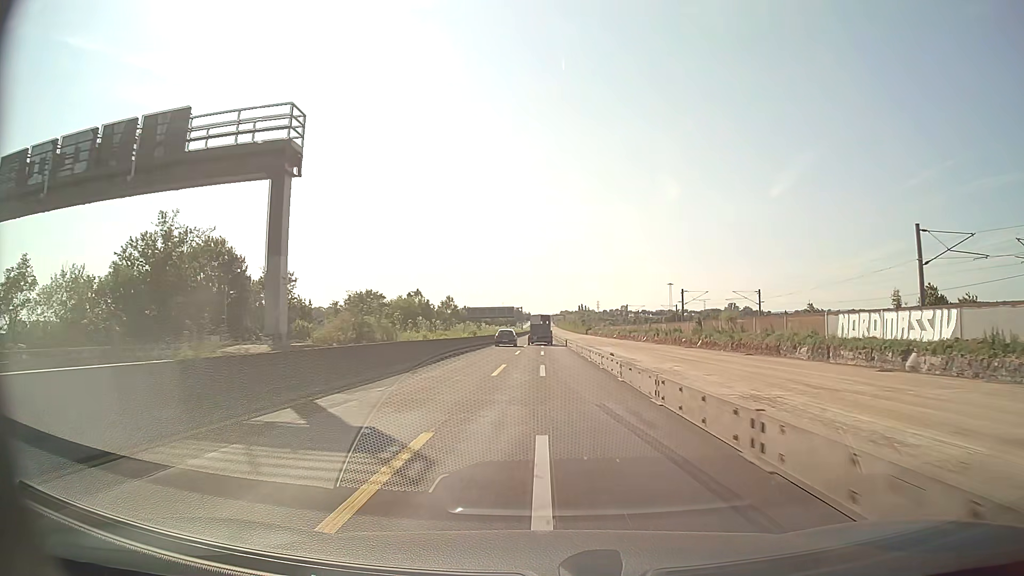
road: motorway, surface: asphalt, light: Day
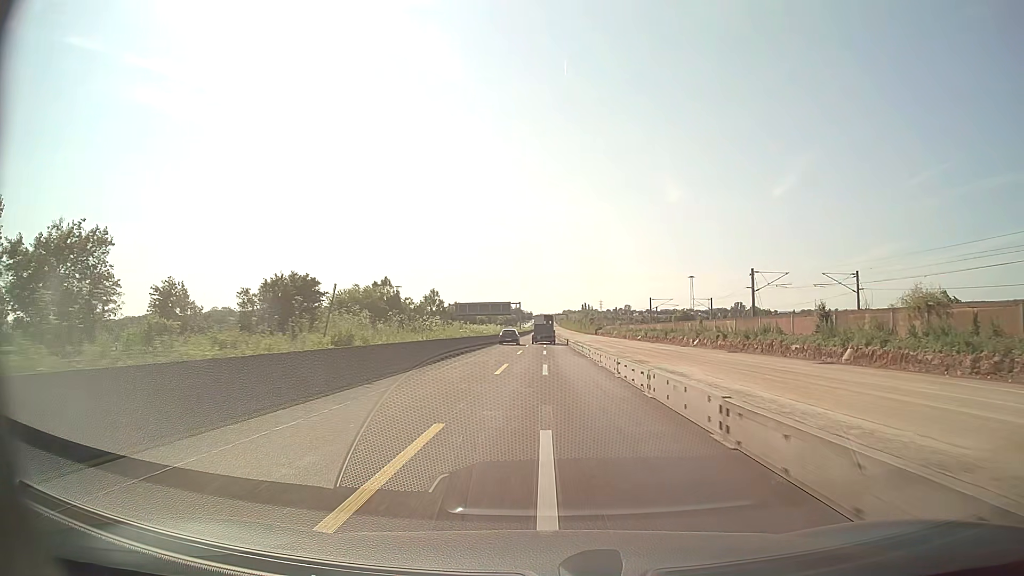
(-0.1, +34.6) m; 0°
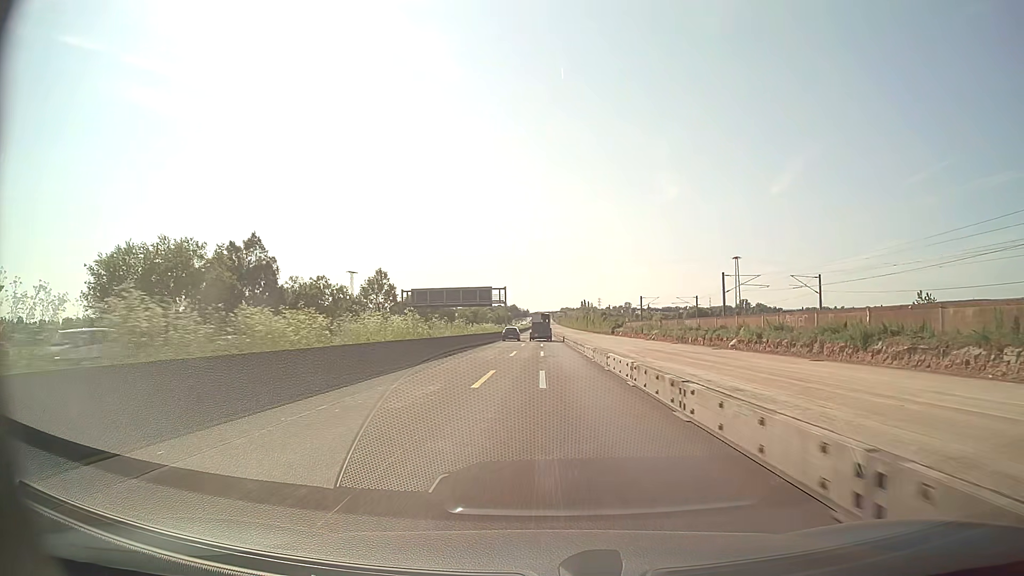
(+0.1, +57.8) m; 0°
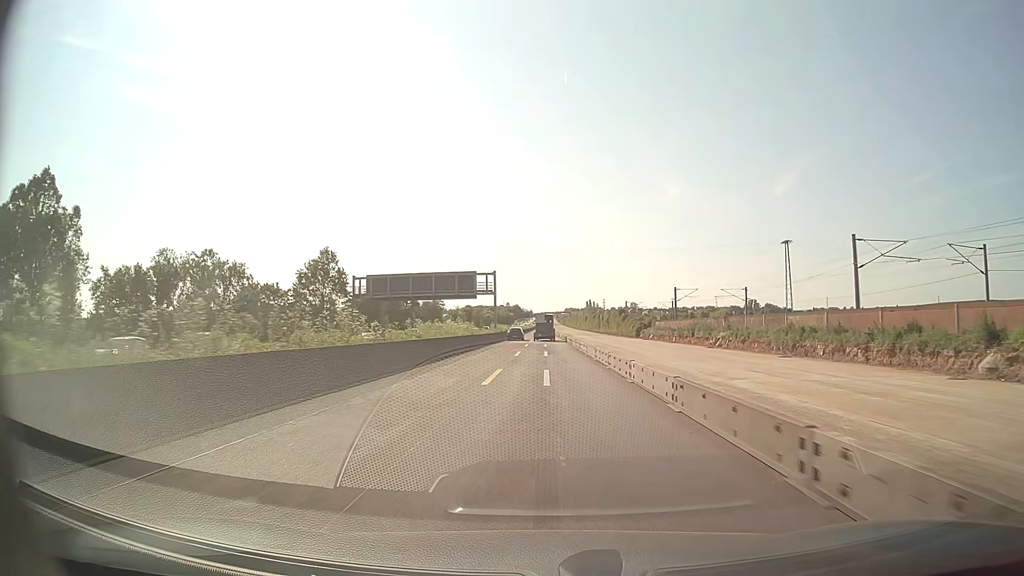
(-0.1, +34.7) m; 0°
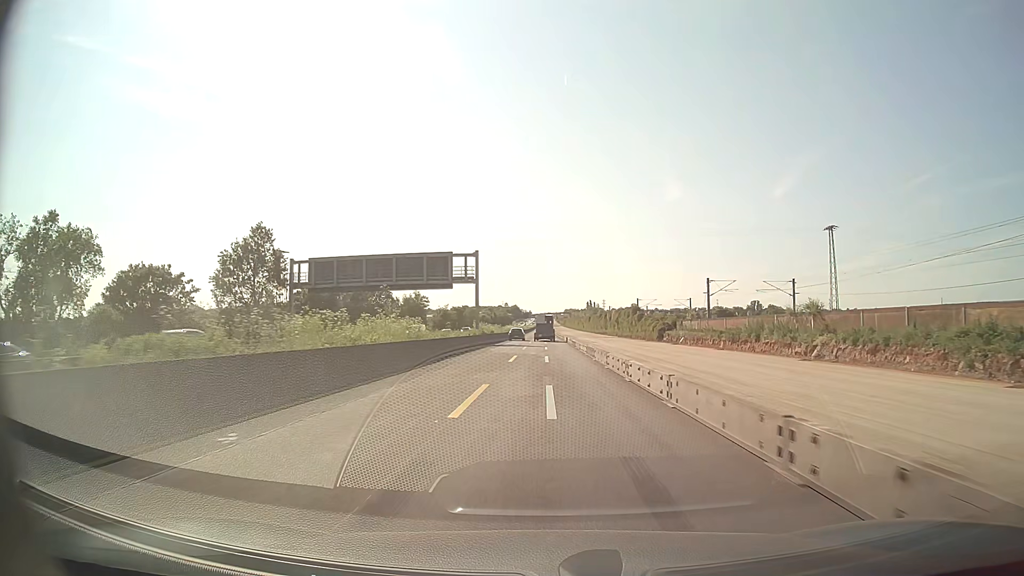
(0.0, +23.2) m; 0°
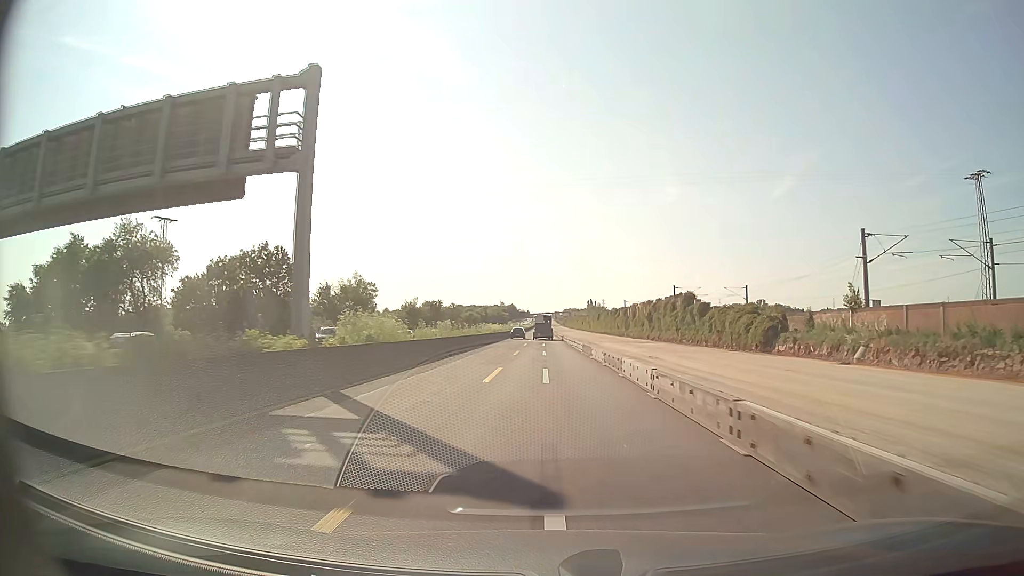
(+0.1, +46.5) m; 0°
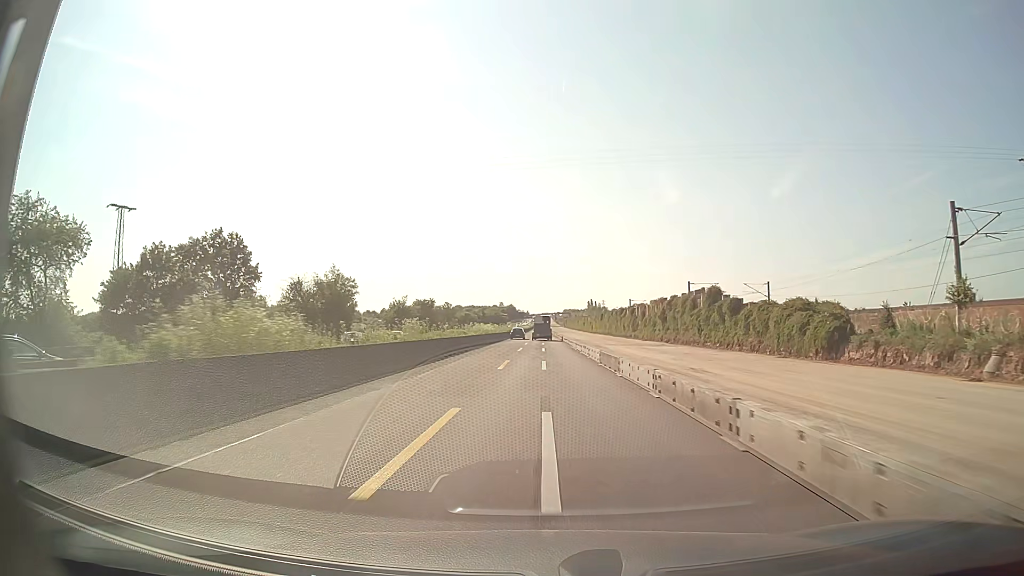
(0.0, +11.7) m; 0°
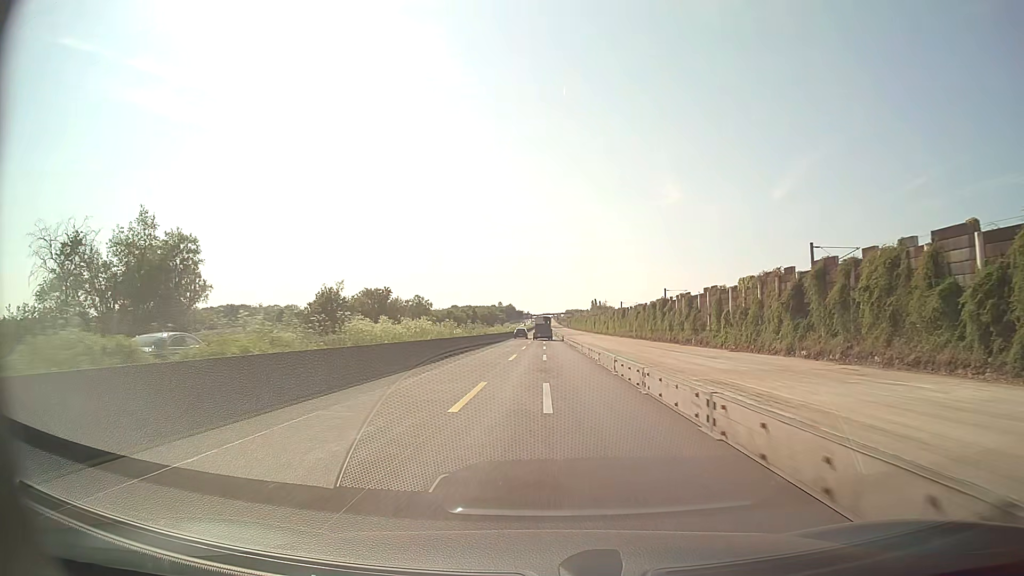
(-0.1, +47.2) m; 0°
(0, +10) (0, +20) (0, +30) (0, +40) (0, +50) (0, +60) (0, +70) (0, +80) (0, +90) (0, +100) m
